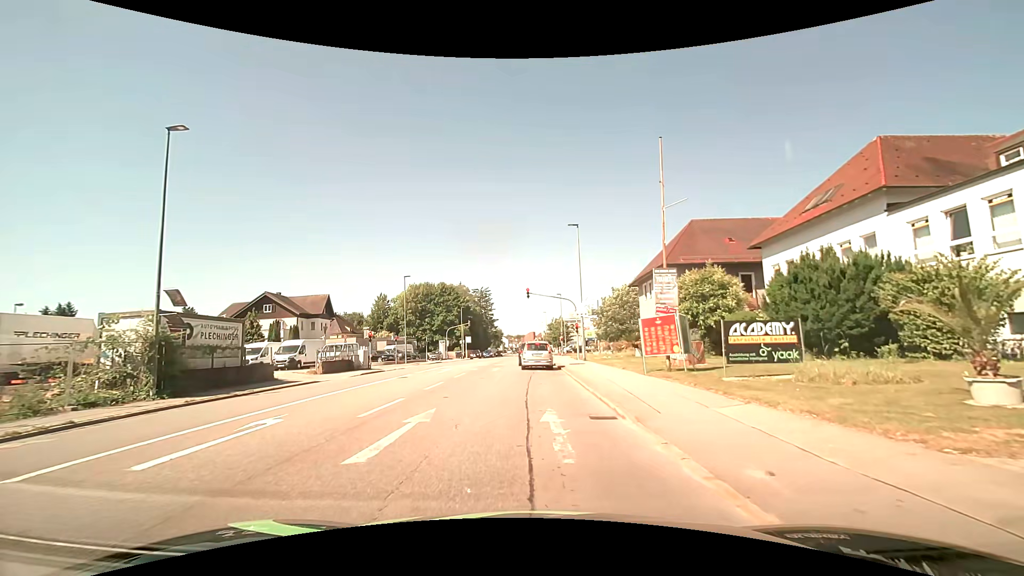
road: tertiary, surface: asphalt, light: Day
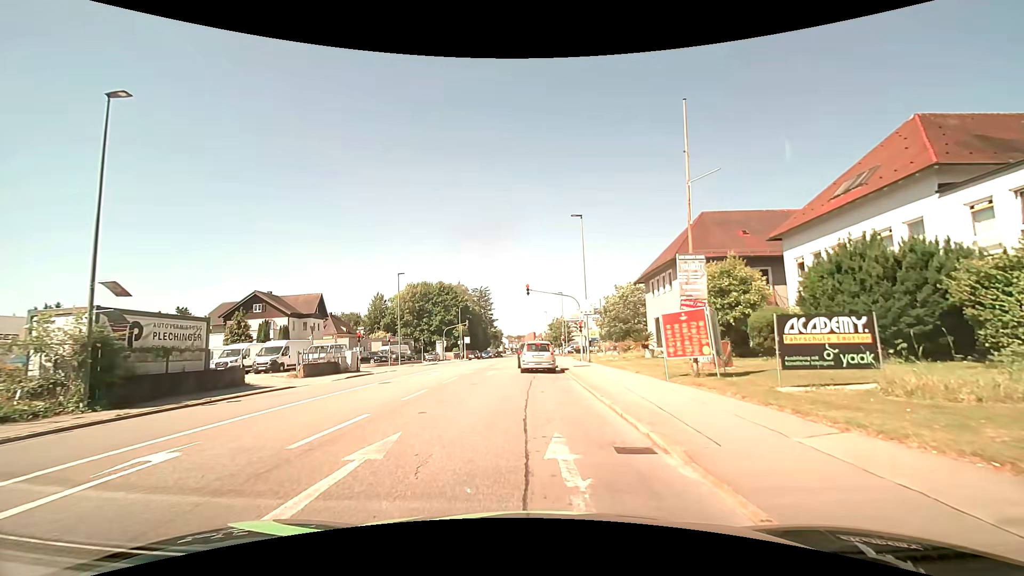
(0.0, +2.7) m; -1°
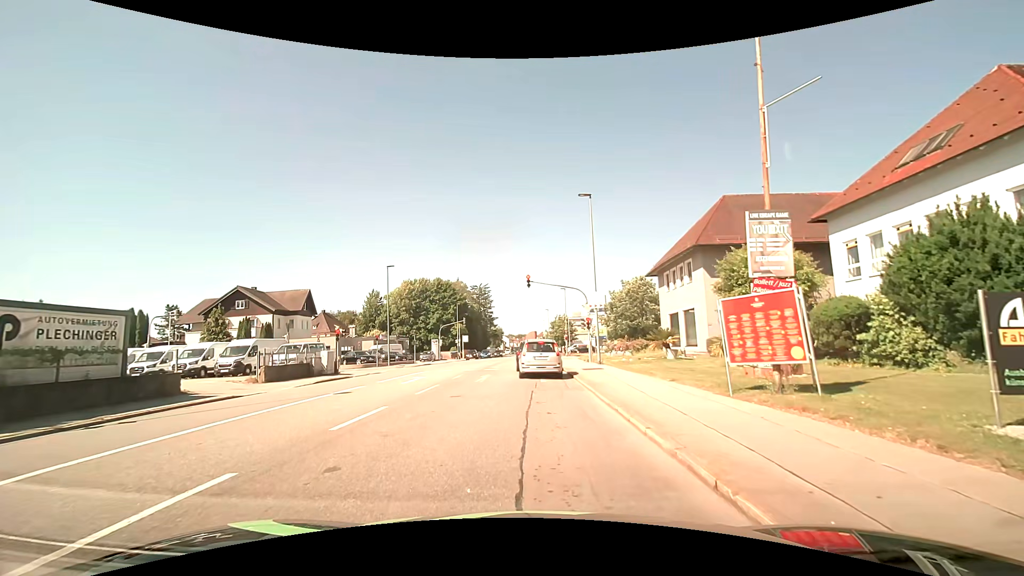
(0.0, +4.5) m; +1°
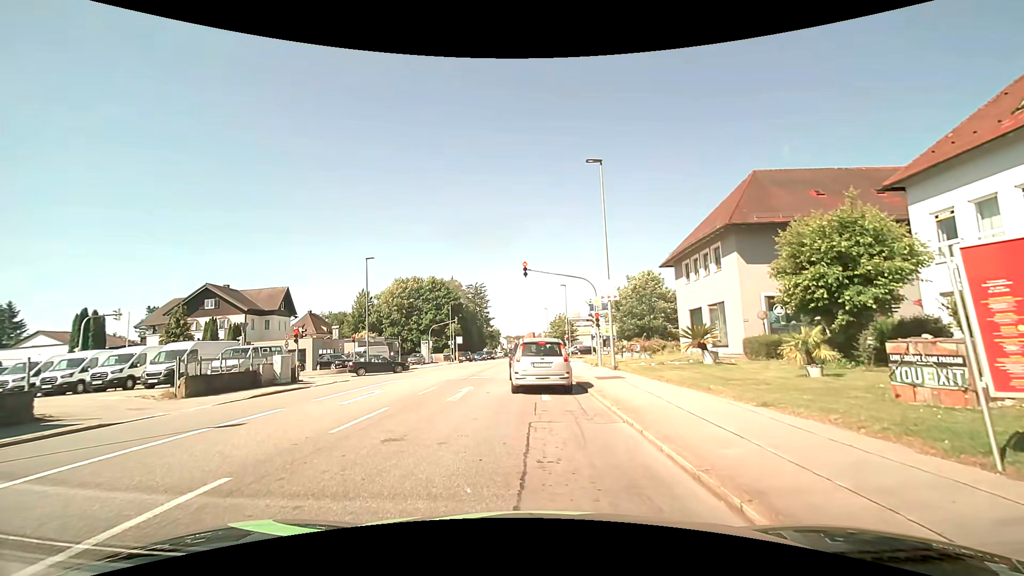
(0.0, +5.7) m; 0°
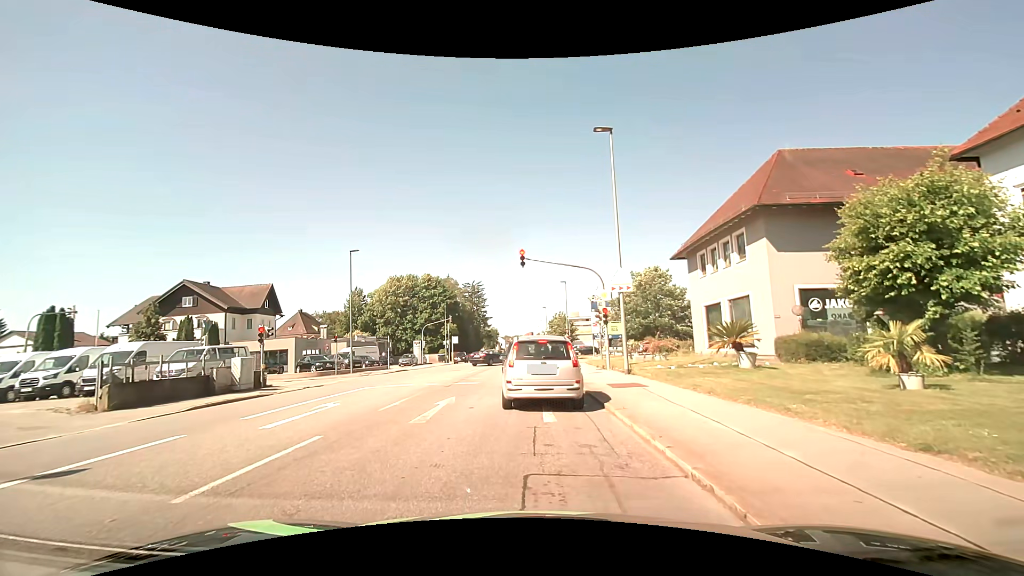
(0.0, +3.6) m; +1°
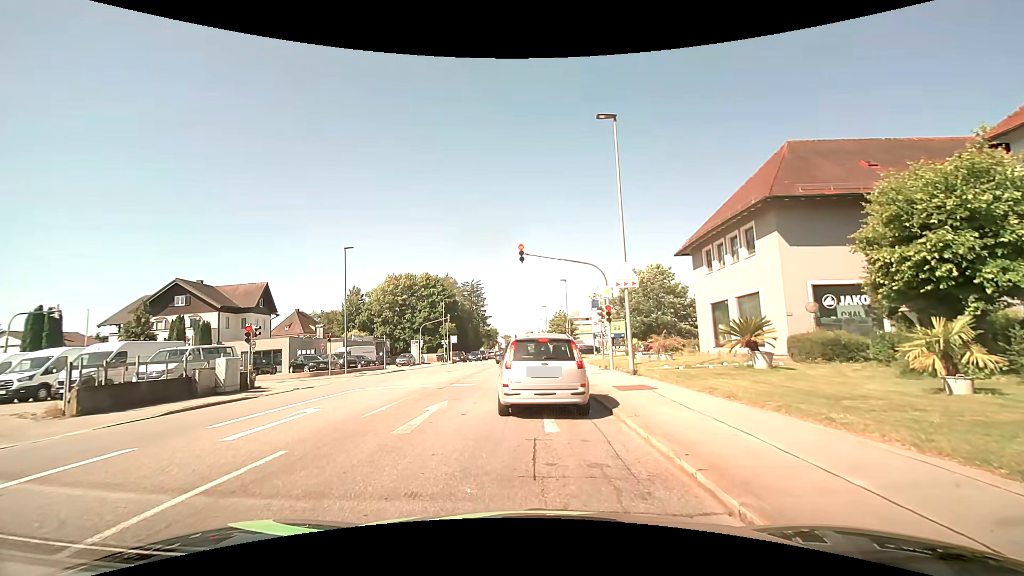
(0.0, +1.1) m; -1°
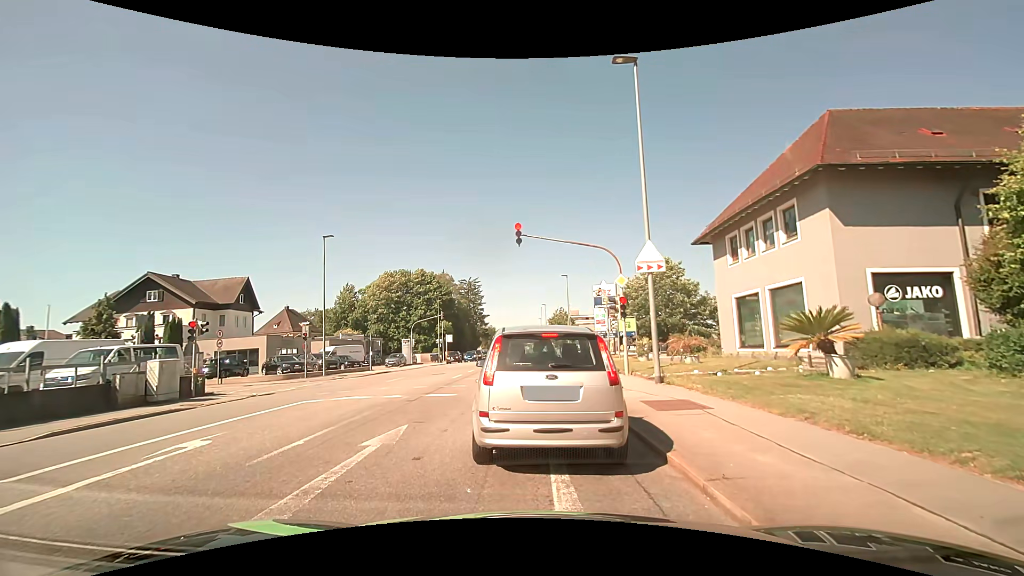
(0.0, +3.8) m; -1°
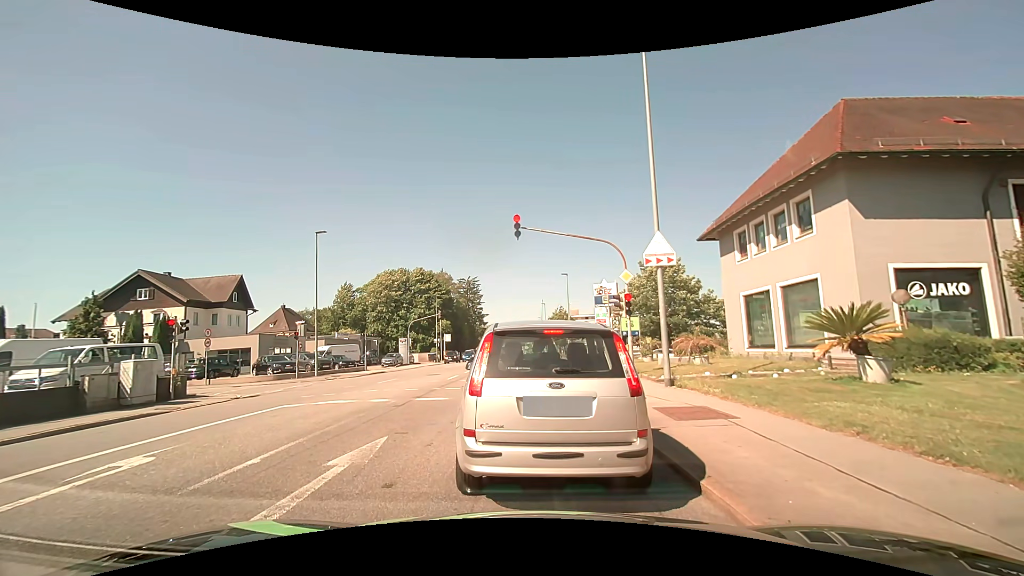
(0.0, +1.1) m; 0°
